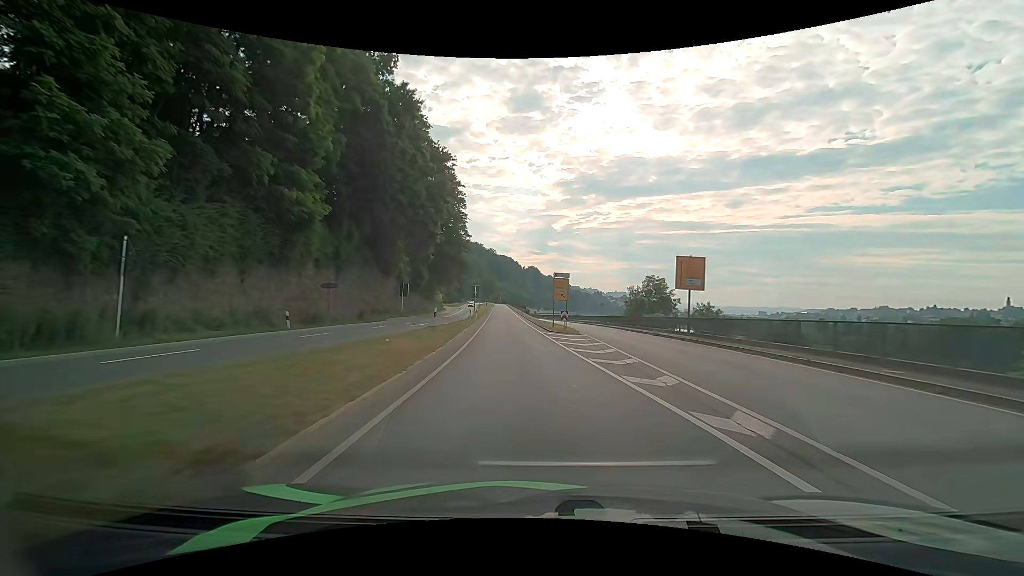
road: primary_link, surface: asphalt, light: Day
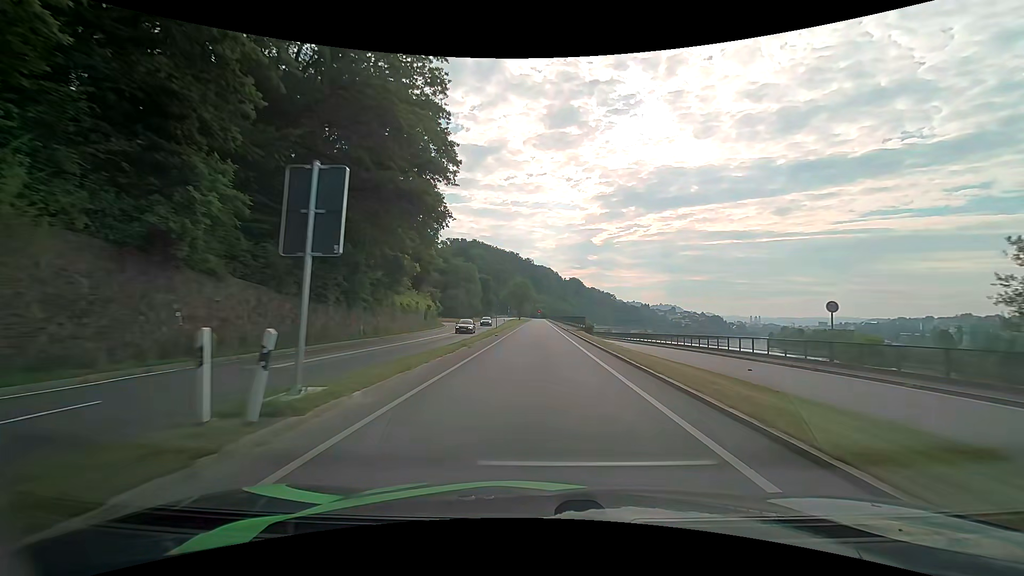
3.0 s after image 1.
(-2.9, +50.0) m; -5°
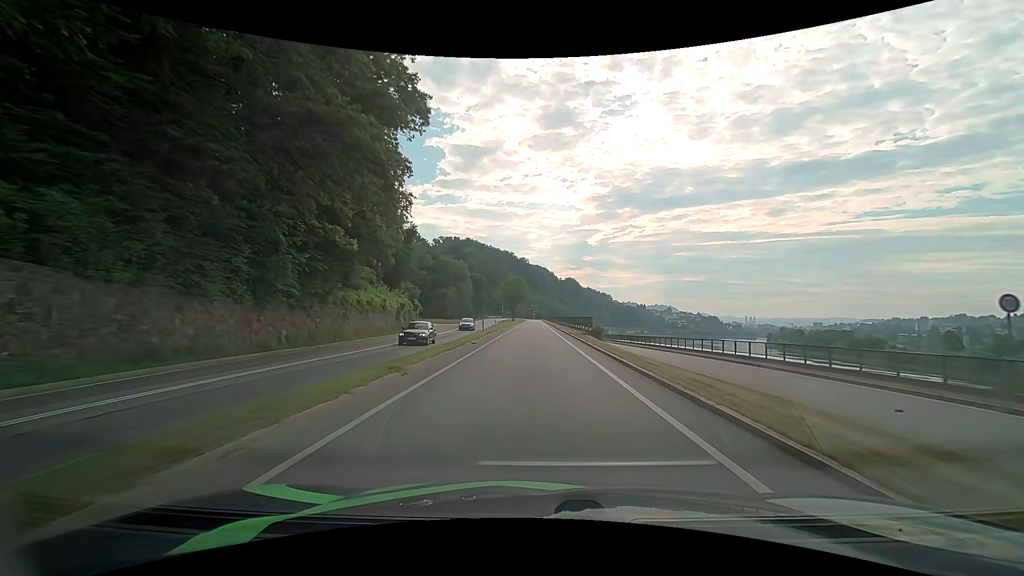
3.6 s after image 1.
(+0.1, +9.9) m; +1°
(0, +10) (0, +20) (0, +30) (0, +40) (0, +50) (-1, +60) (-1, +70) (-1, +80) (-1, +90) (-1, +100) m
